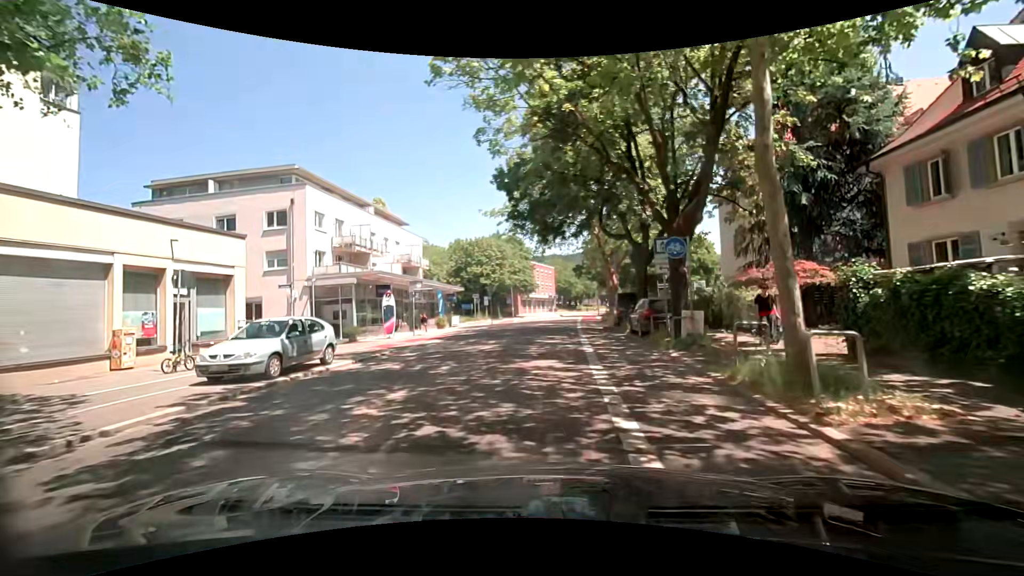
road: secondary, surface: asphalt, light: Day
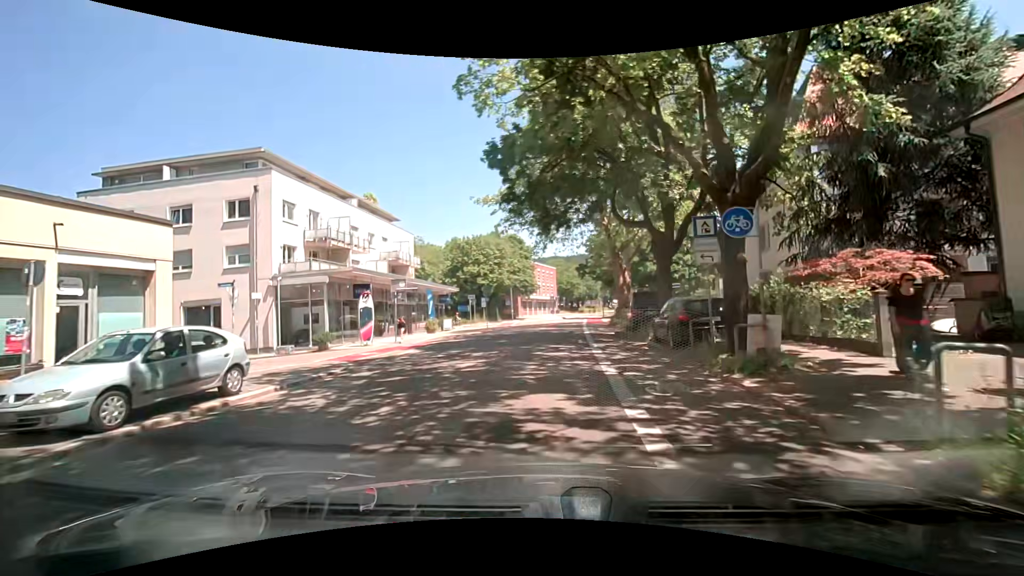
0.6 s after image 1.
(0.0, +4.4) m; -1°
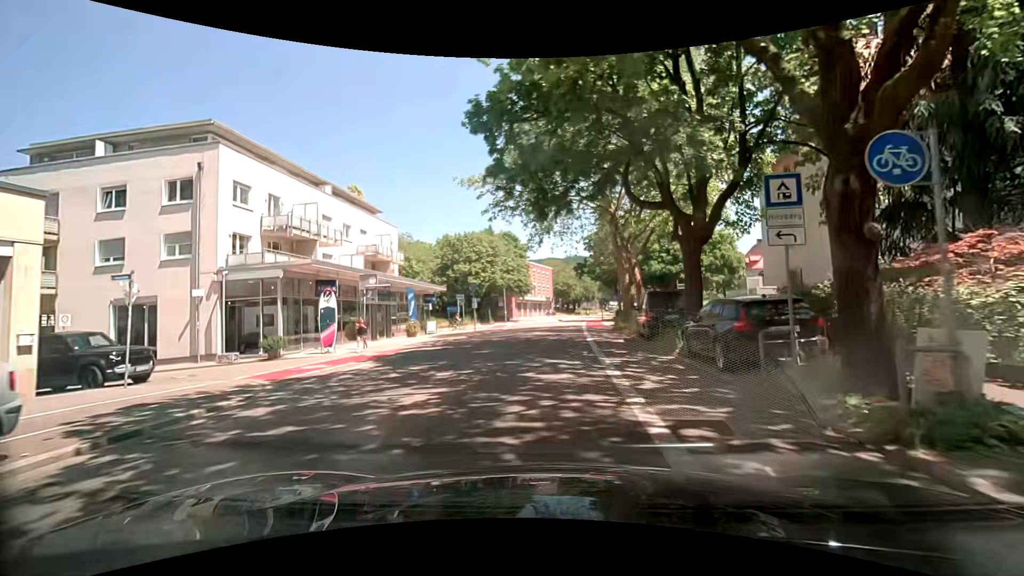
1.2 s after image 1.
(+0.1, +4.4) m; +2°
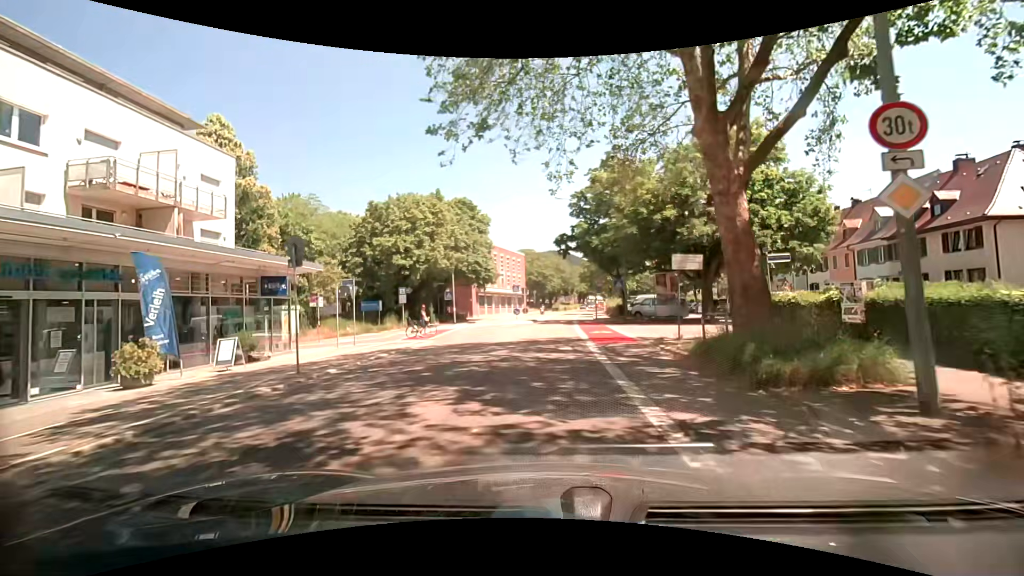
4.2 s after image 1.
(+0.8, +22.3) m; +4°
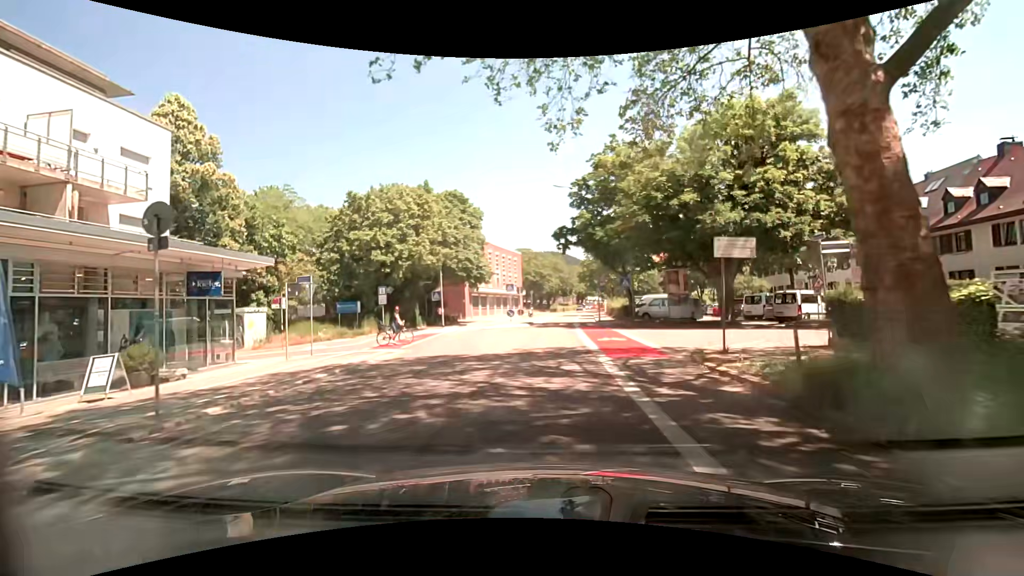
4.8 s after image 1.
(0.0, +4.5) m; 0°
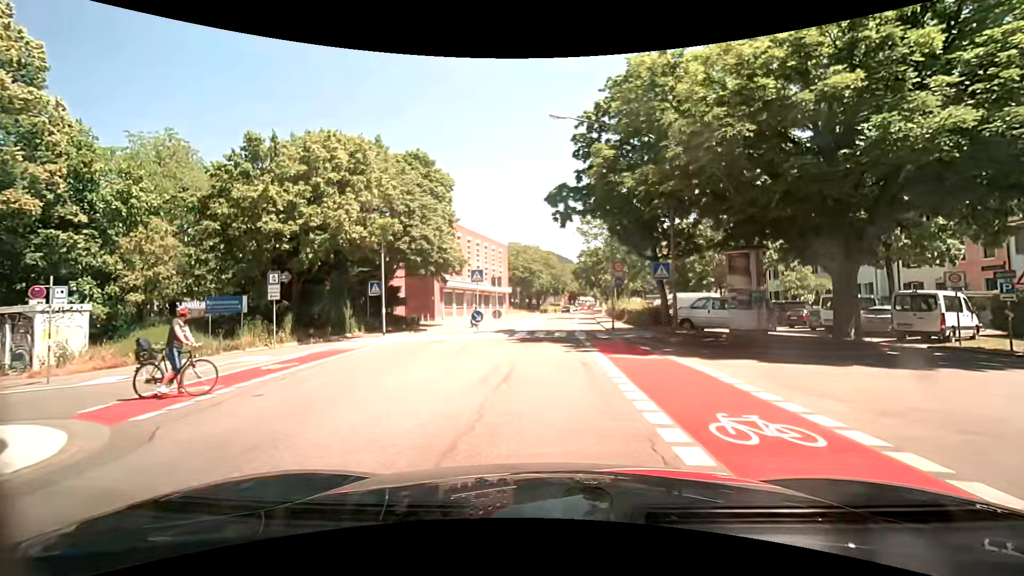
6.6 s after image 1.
(+0.1, +13.5) m; +1°
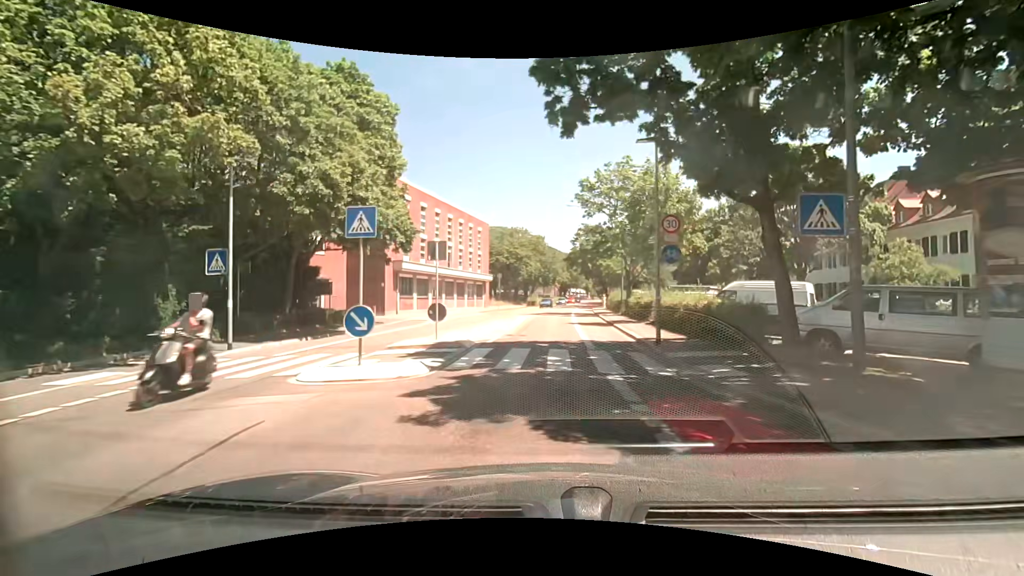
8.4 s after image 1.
(+0.2, +13.6) m; +1°
